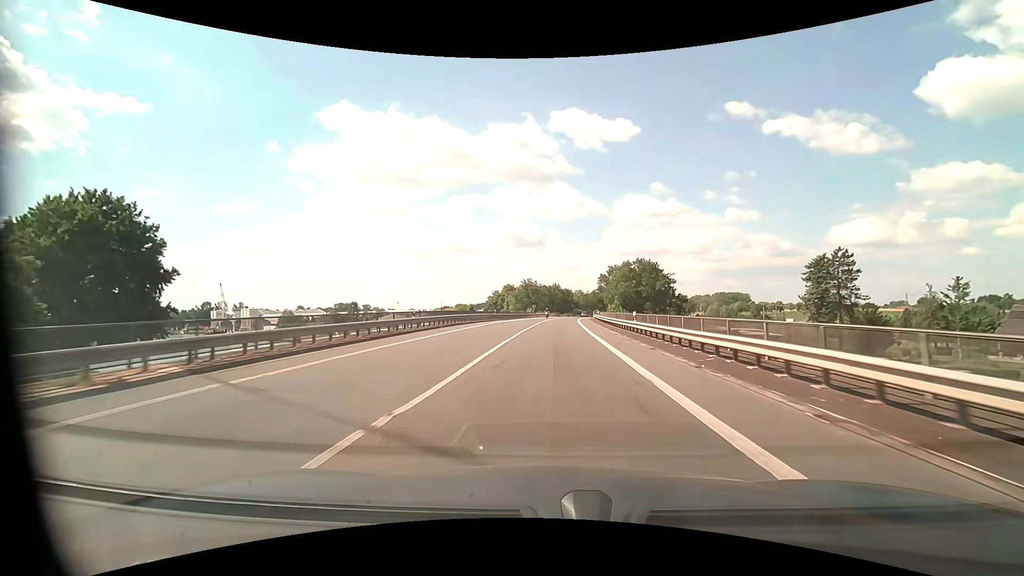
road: primary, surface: asphalt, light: Day
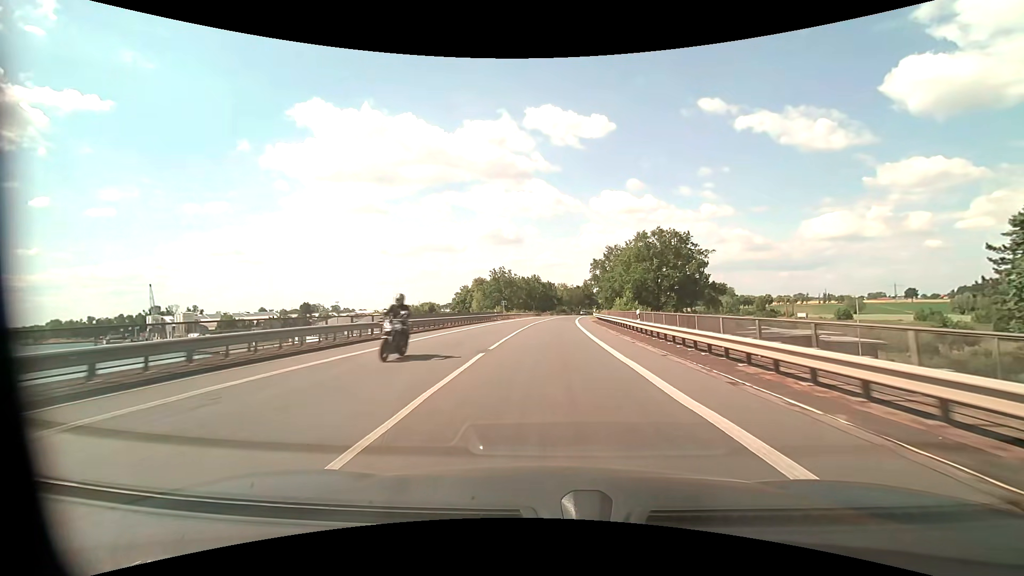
(+0.8, +35.0) m; +2°
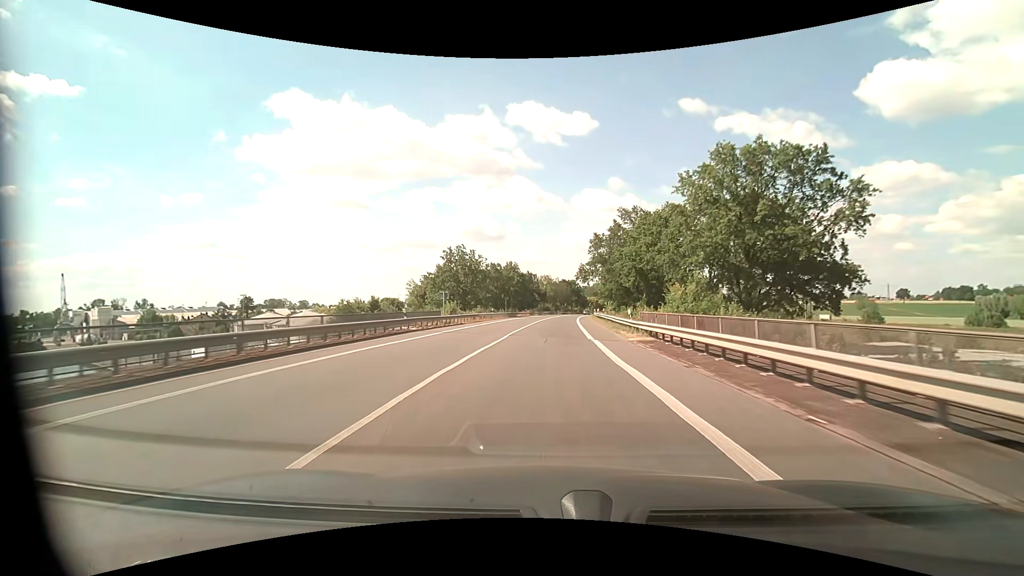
(+0.7, +35.1) m; +2°
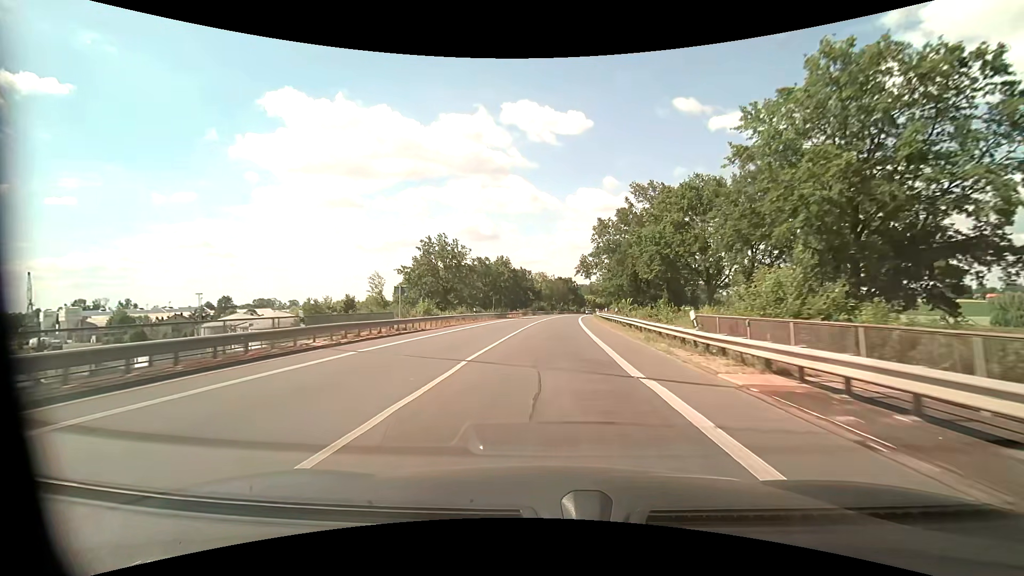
(+0.1, +11.7) m; +1°
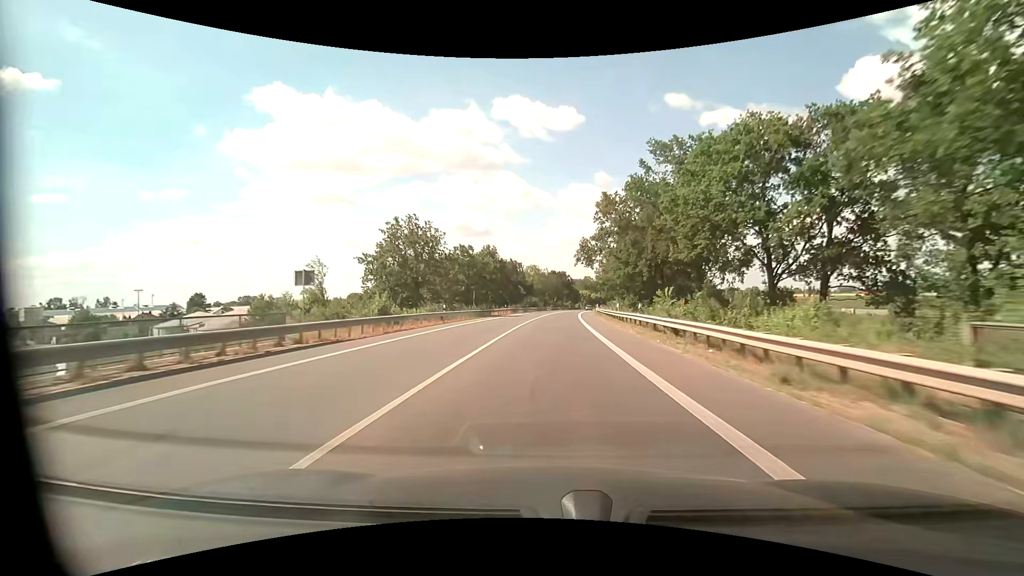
(+0.1, +11.7) m; +1°
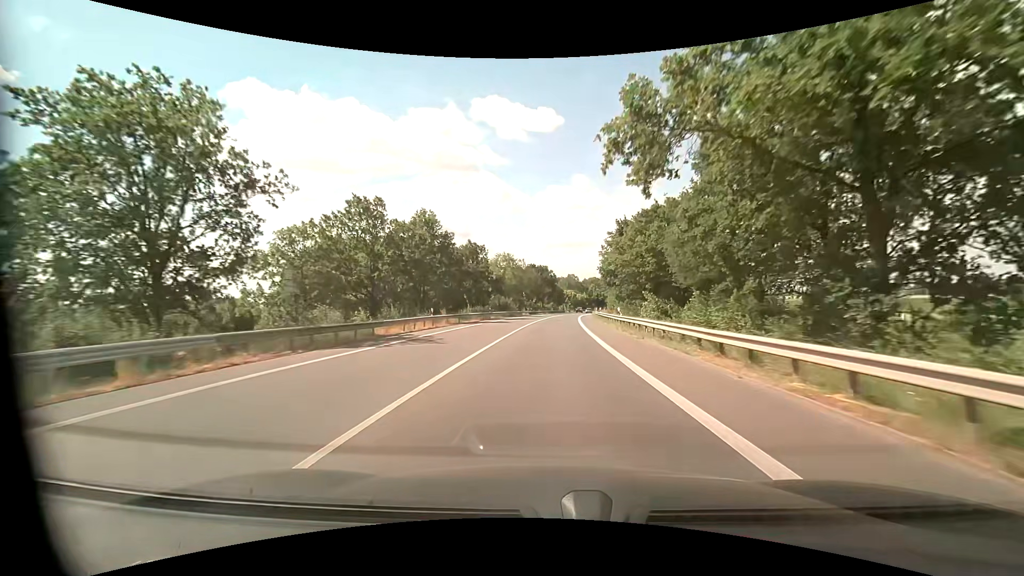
(+0.9, +35.1) m; +2°
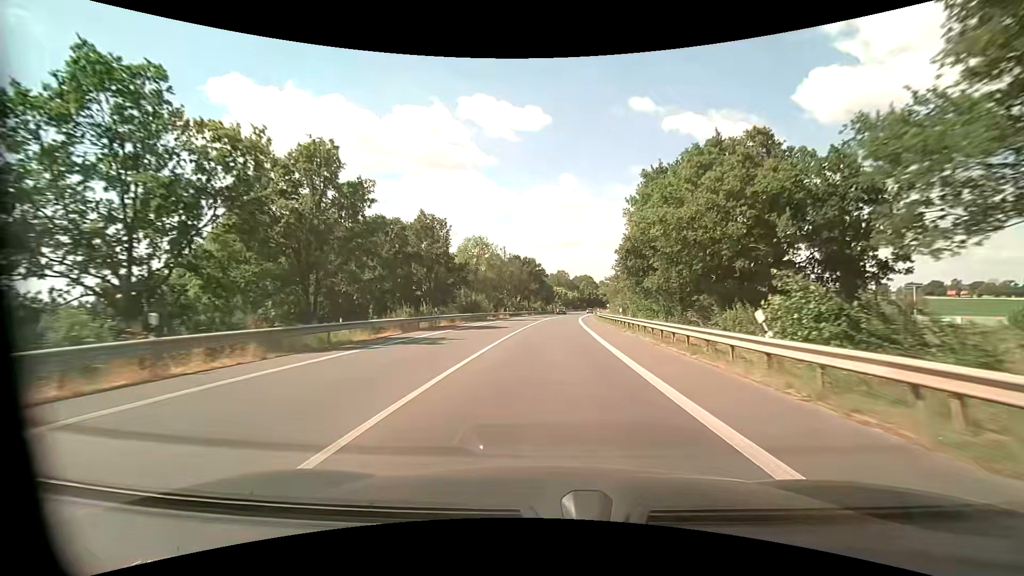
(+0.4, +23.4) m; +2°
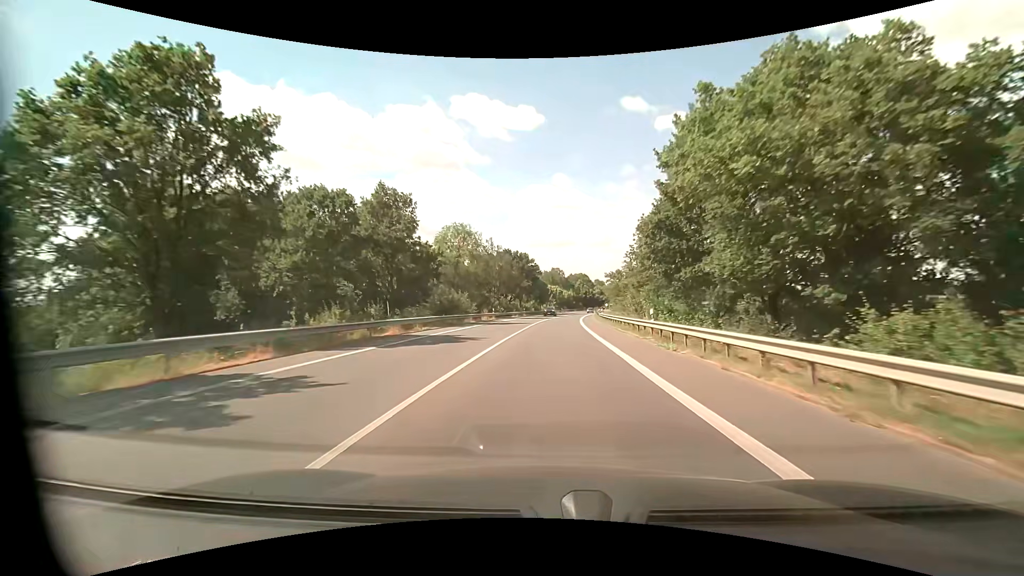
(+0.1, +11.7) m; +1°
(0, +10) (0, +20) (0, +30) (+1, +40) (+1, +50) (+2, +60) (+3, +70) (+4, +80) (+5, +90) (+6, +100) m
